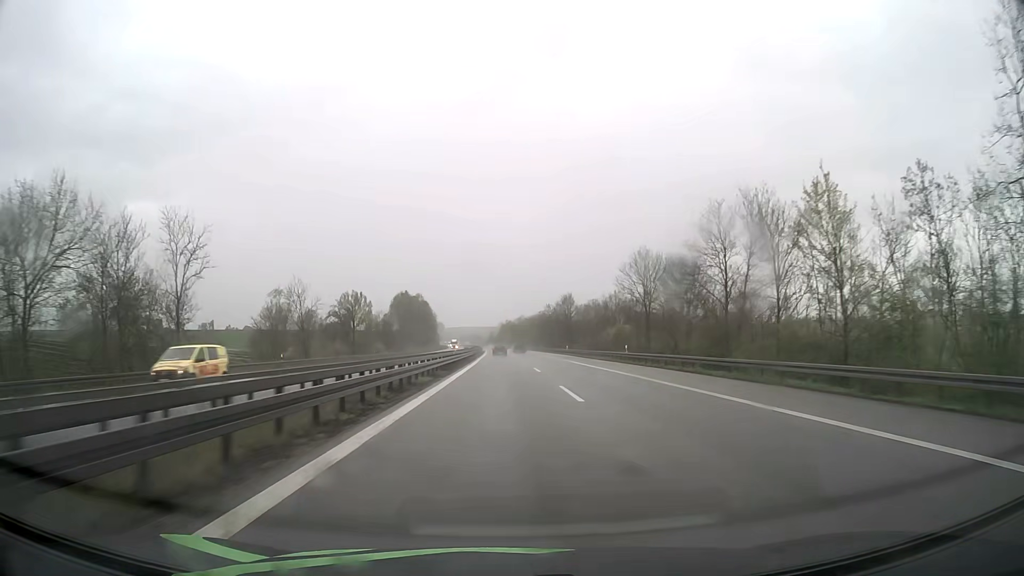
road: motorway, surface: asphalt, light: Day
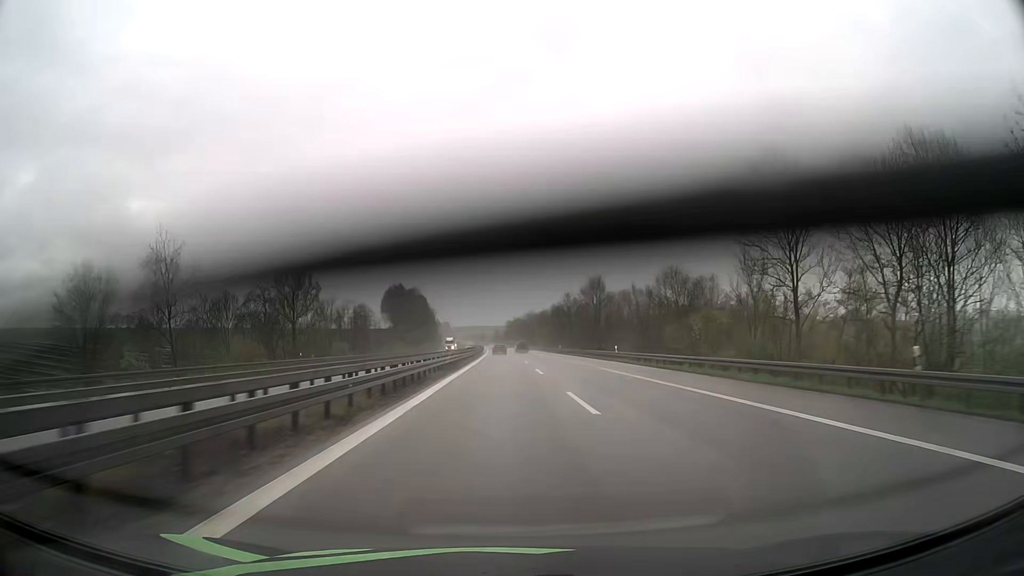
(-0.2, +39.3) m; -1°
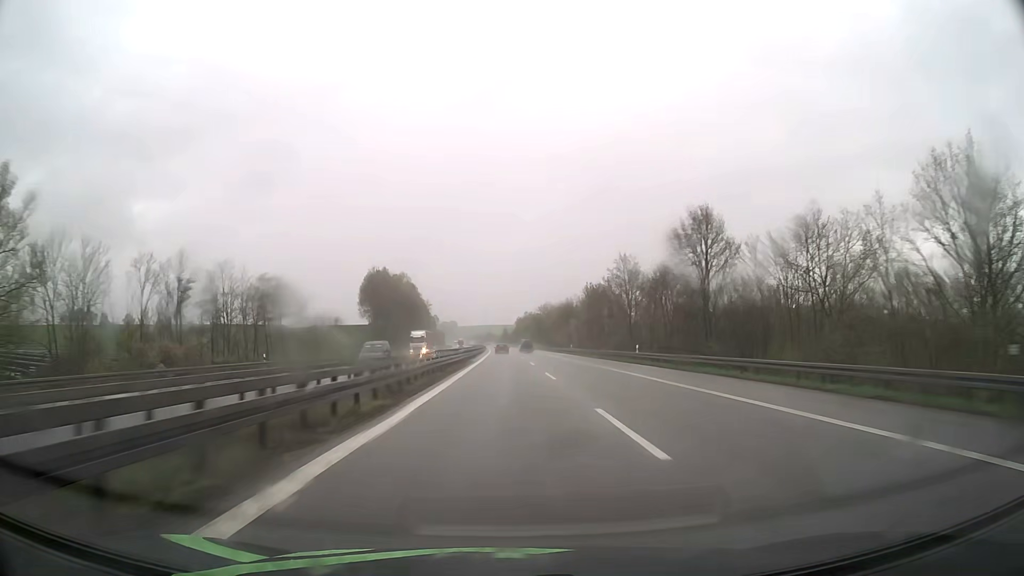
(-0.4, +60.1) m; -1°
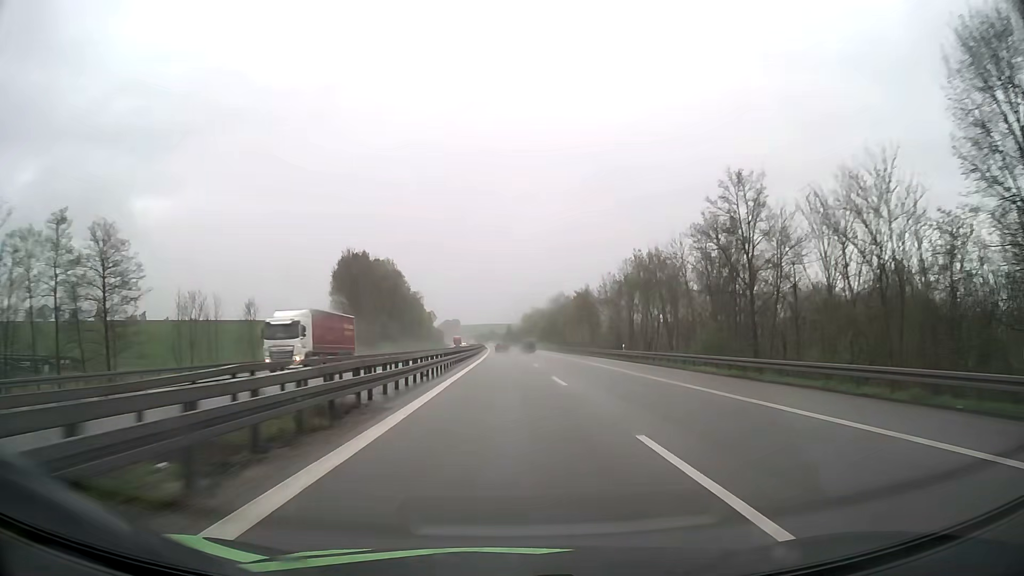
(-0.2, +40.6) m; 0°
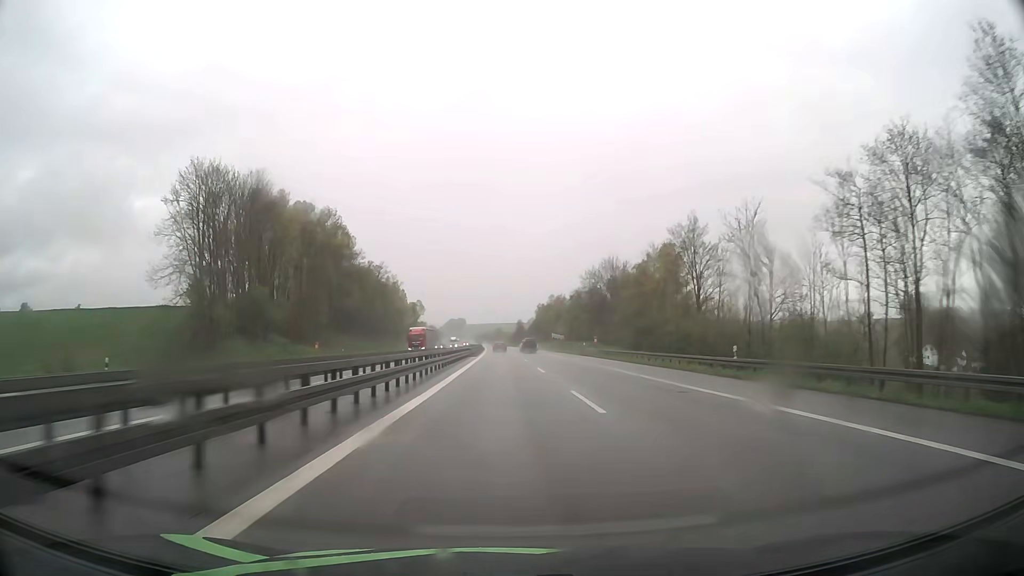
(-0.5, +81.7) m; -1°
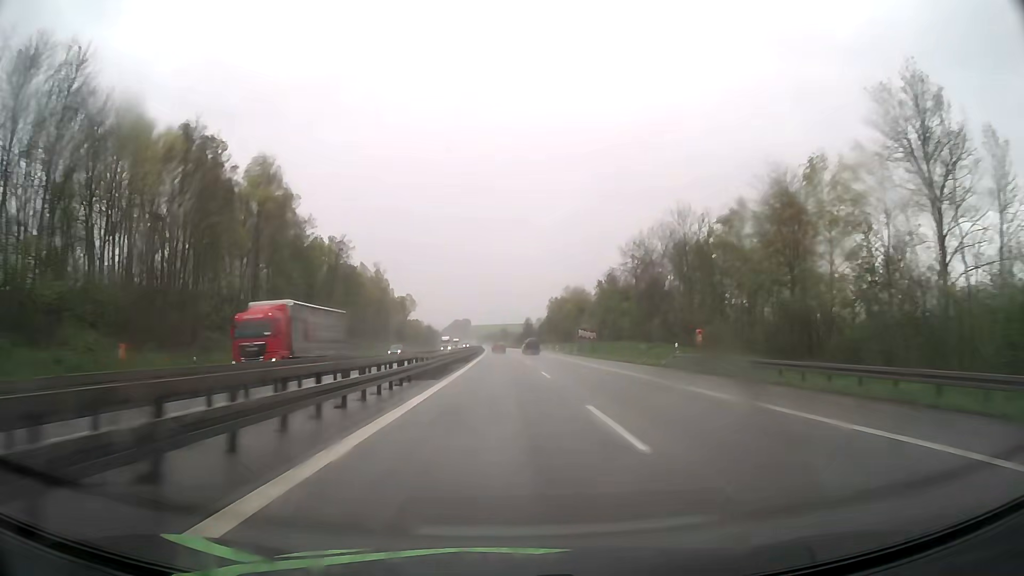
(-0.2, +41.0) m; -1°
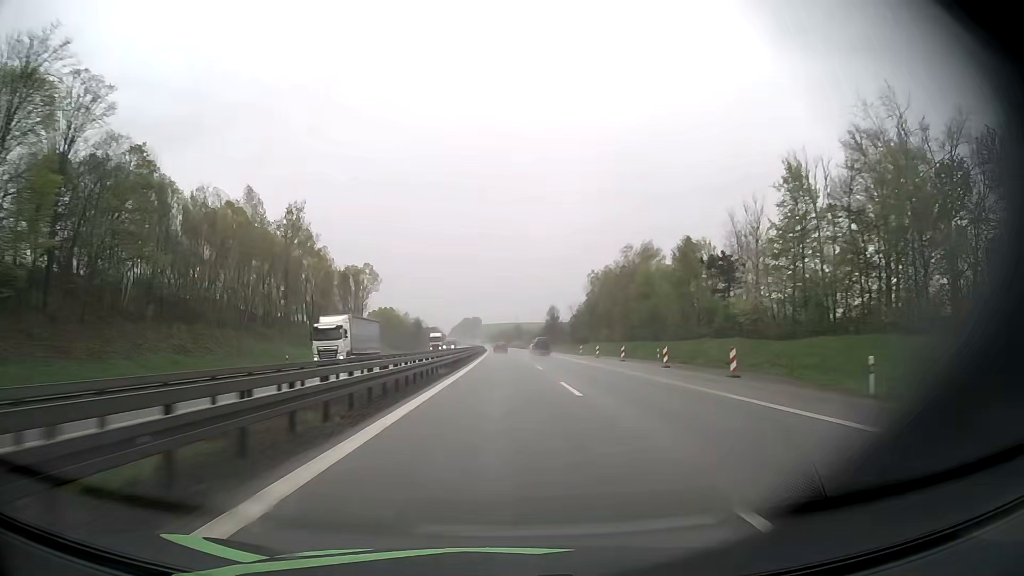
(-0.7, +82.2) m; -1°
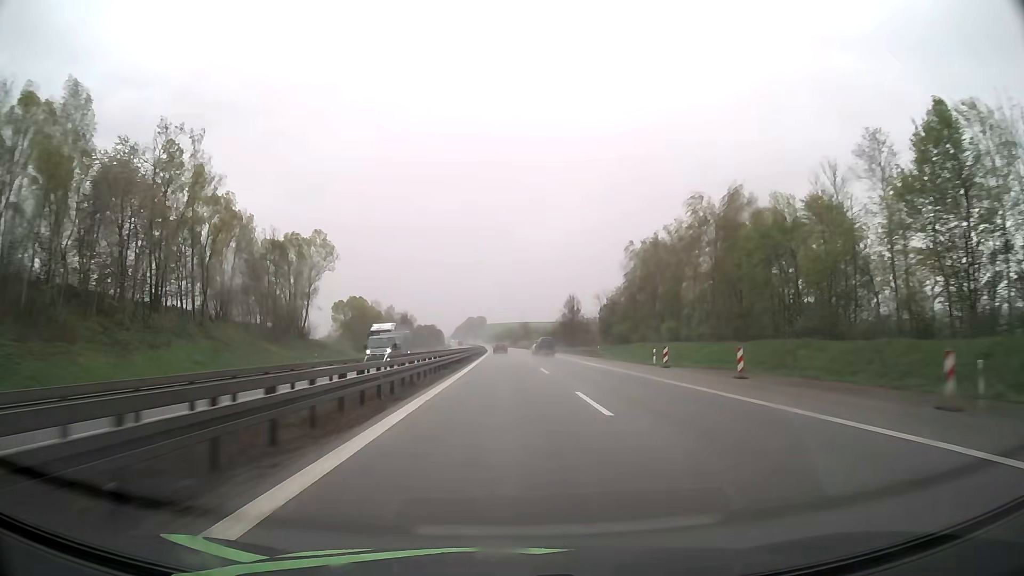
(-0.2, +41.2) m; 0°
(0, +10) (0, +20) (0, +30) (0, +40) (0, +50) (0, +60) (0, +70) (-1, +80) (-1, +90) (-1, +100) m
